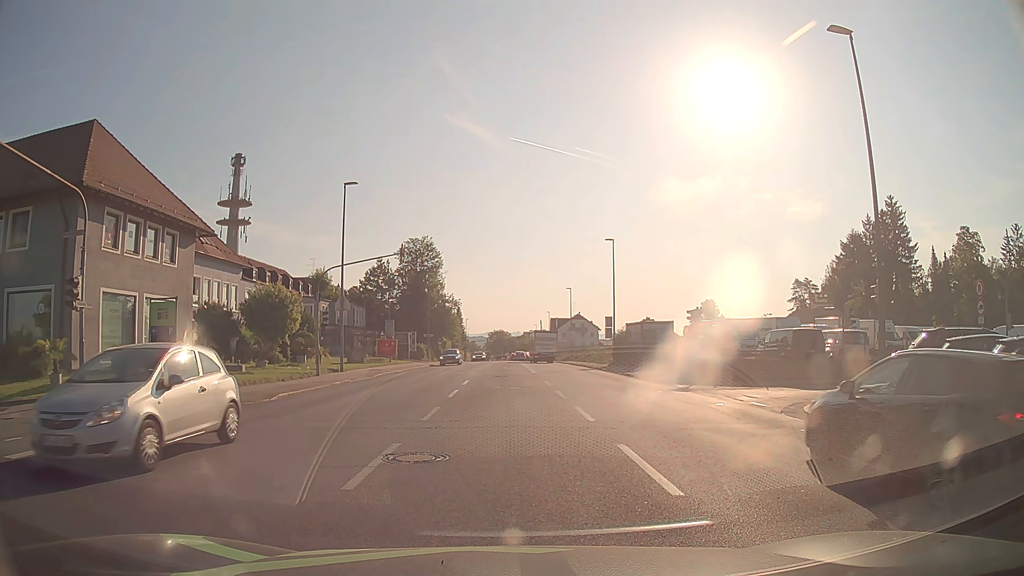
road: tertiary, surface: asphalt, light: Day
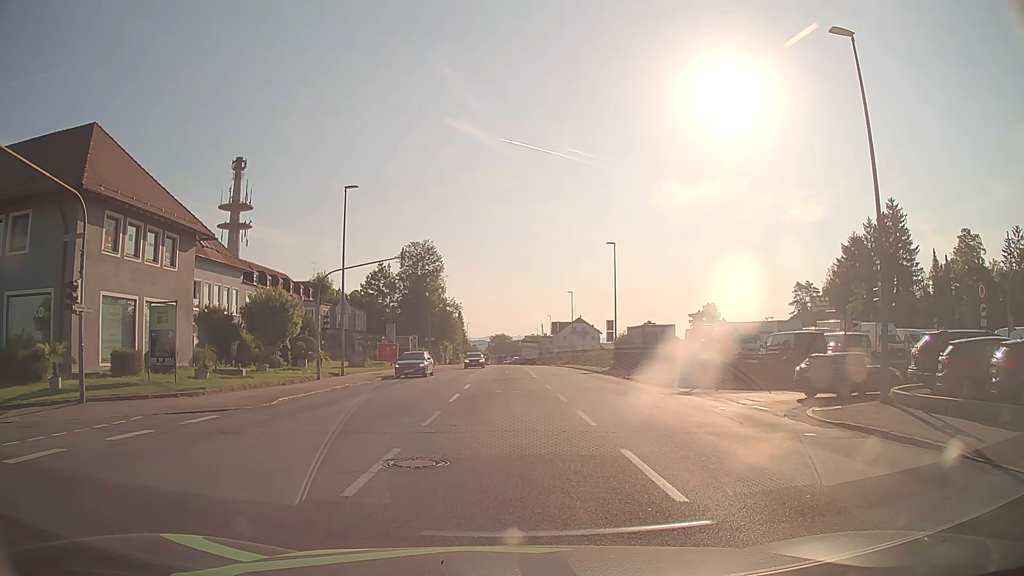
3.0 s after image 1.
(0.0, +0.1) m; 0°
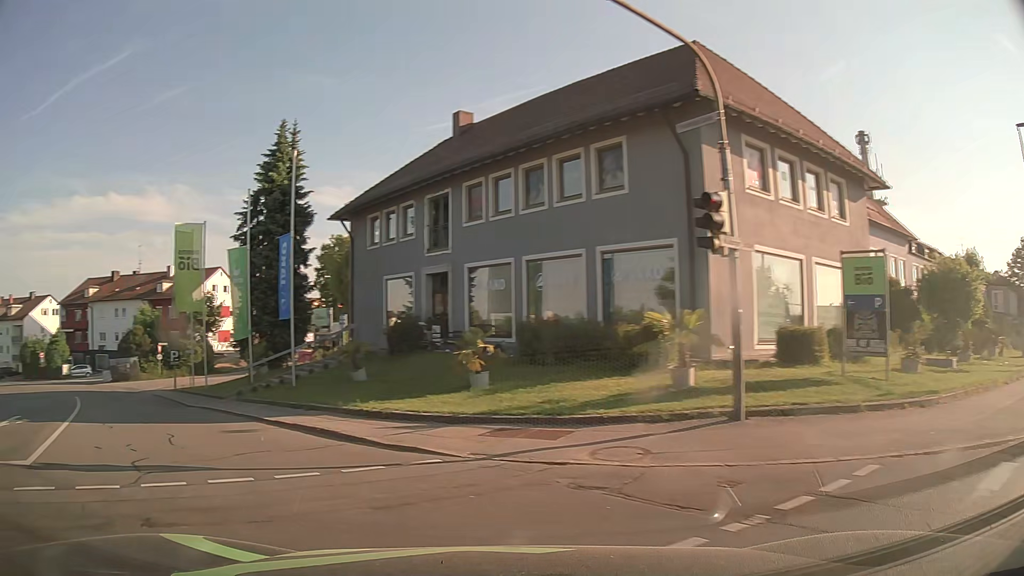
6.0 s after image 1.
(-3.8, +8.2) m; -53°
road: residential
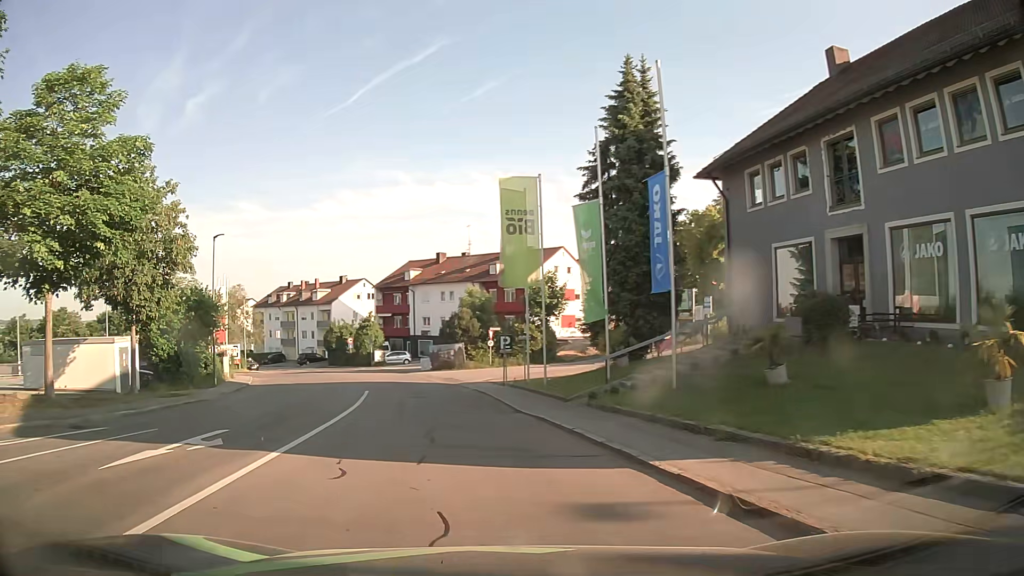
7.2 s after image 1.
(-2.2, +7.0) m; -30°
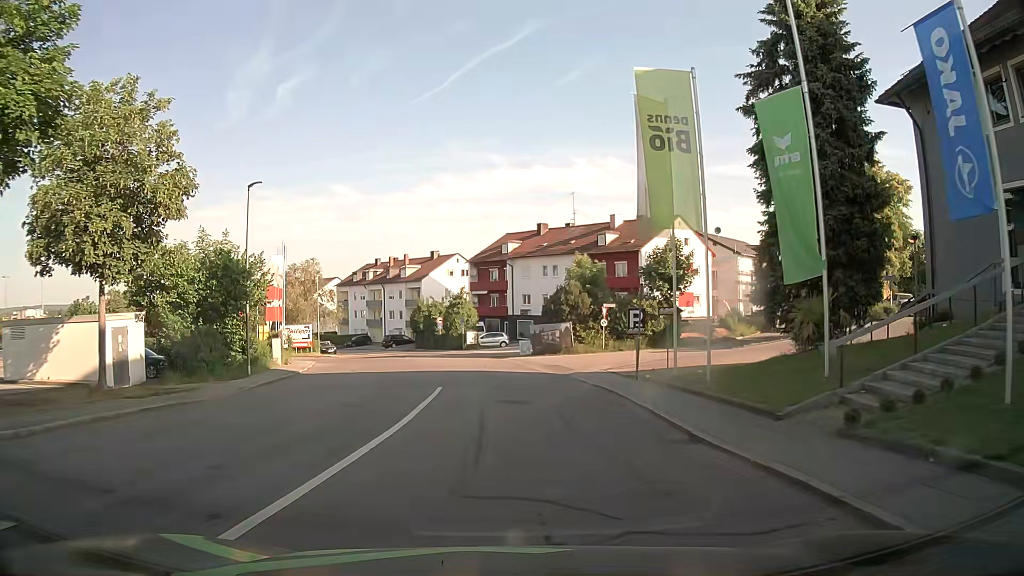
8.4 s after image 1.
(-0.8, +8.8) m; -7°
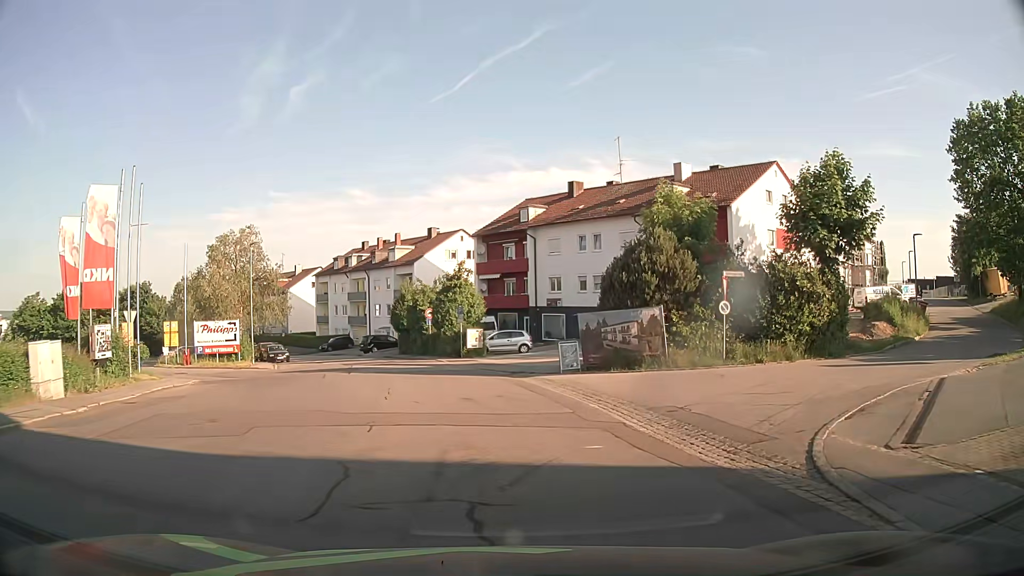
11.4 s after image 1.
(-0.6, +21.2) m; -3°
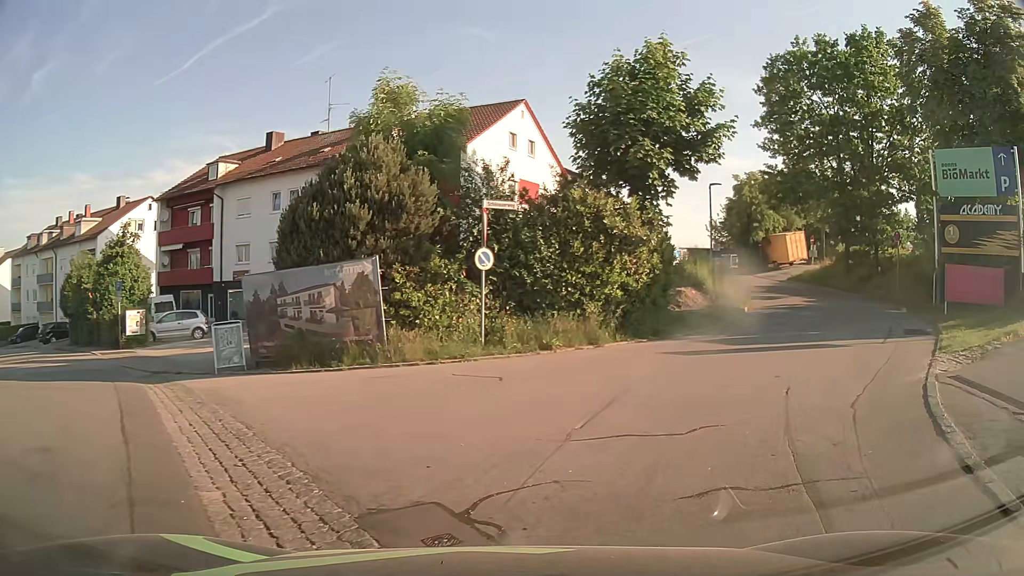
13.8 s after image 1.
(+1.1, +8.5) m; +22°
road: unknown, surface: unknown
